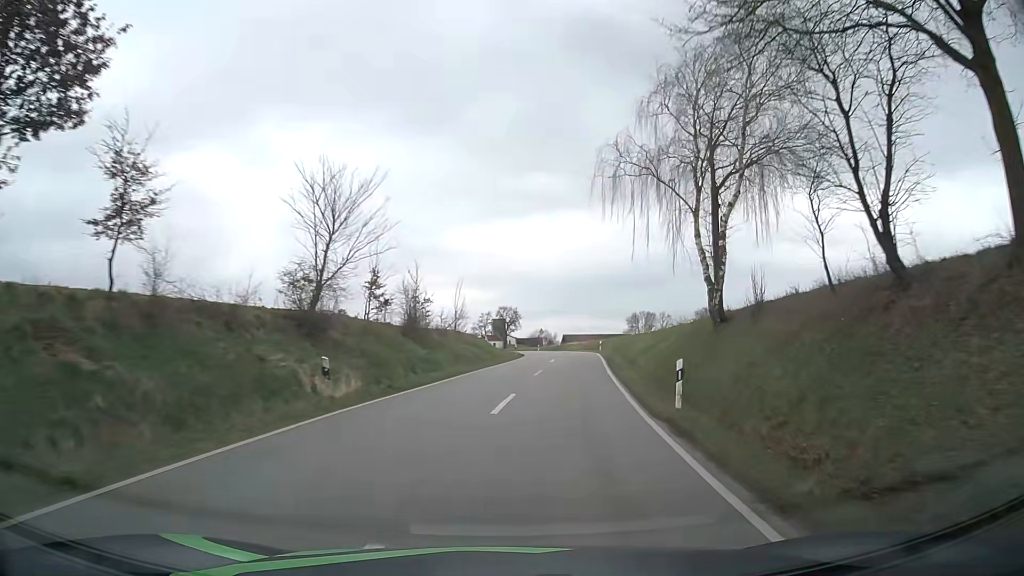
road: tertiary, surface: asphalt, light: Day
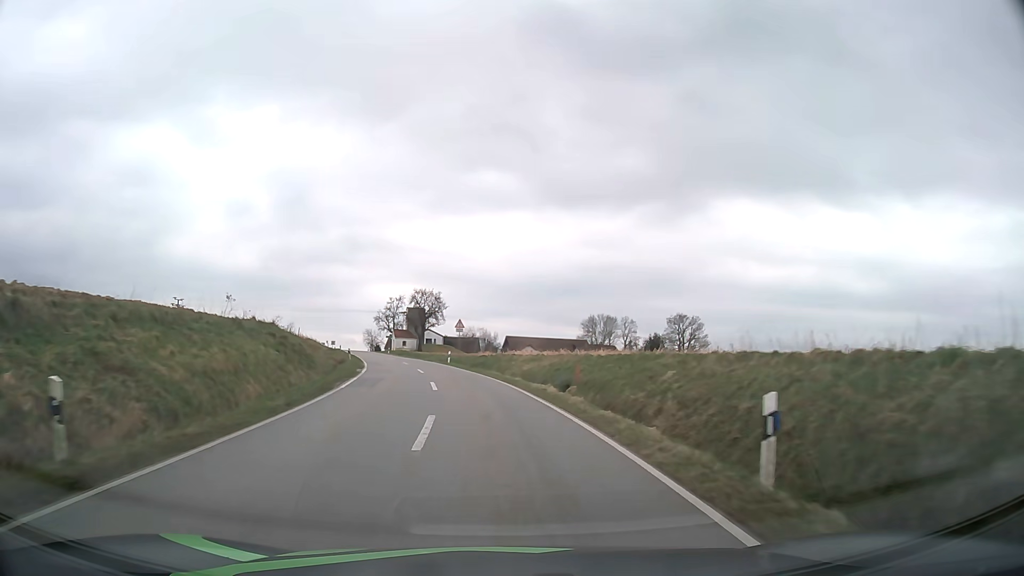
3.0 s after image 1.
(+5.7, +51.1) m; +6°
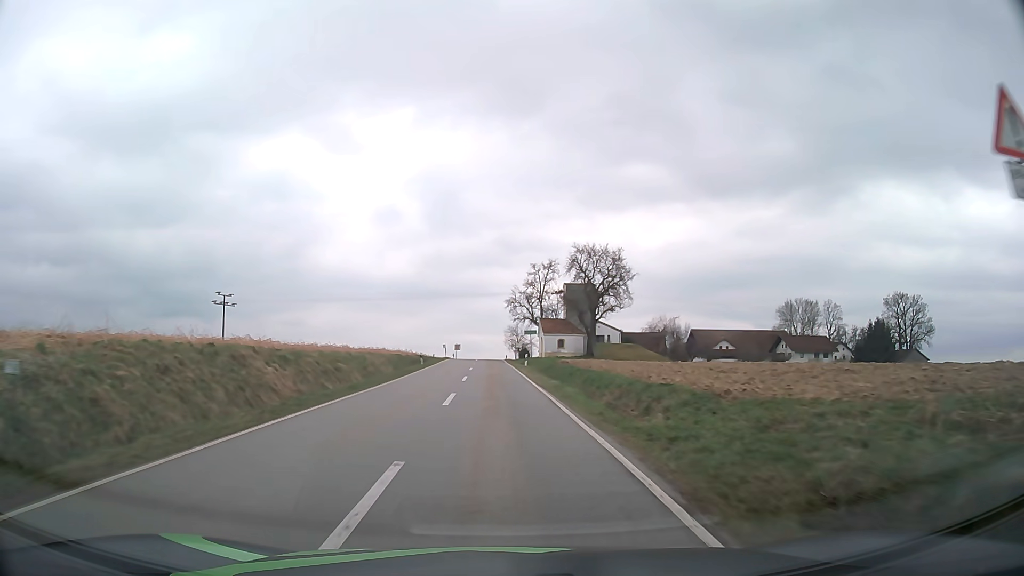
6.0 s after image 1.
(-6.8, +52.1) m; -14°
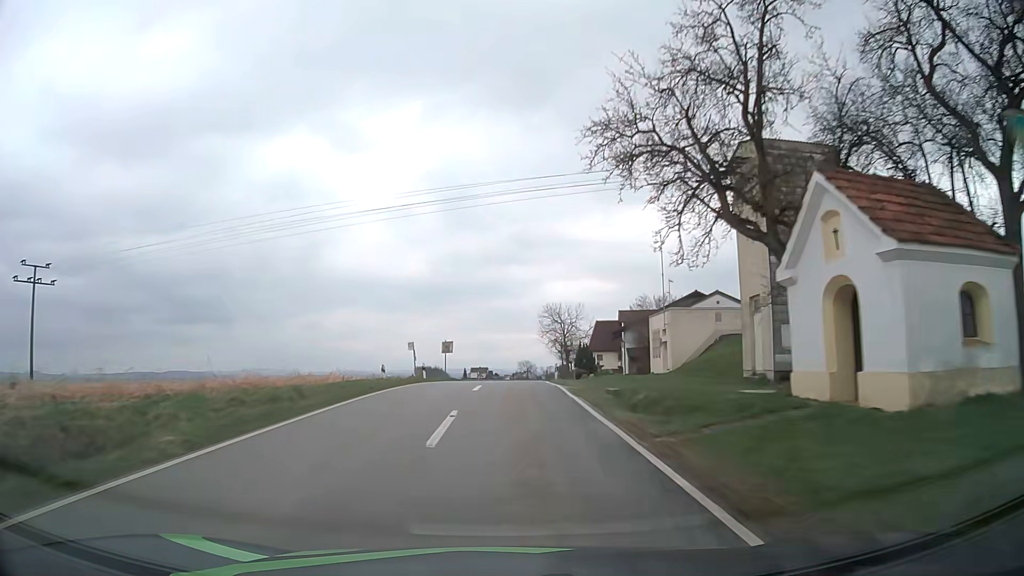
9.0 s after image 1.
(-1.7, +54.5) m; -2°
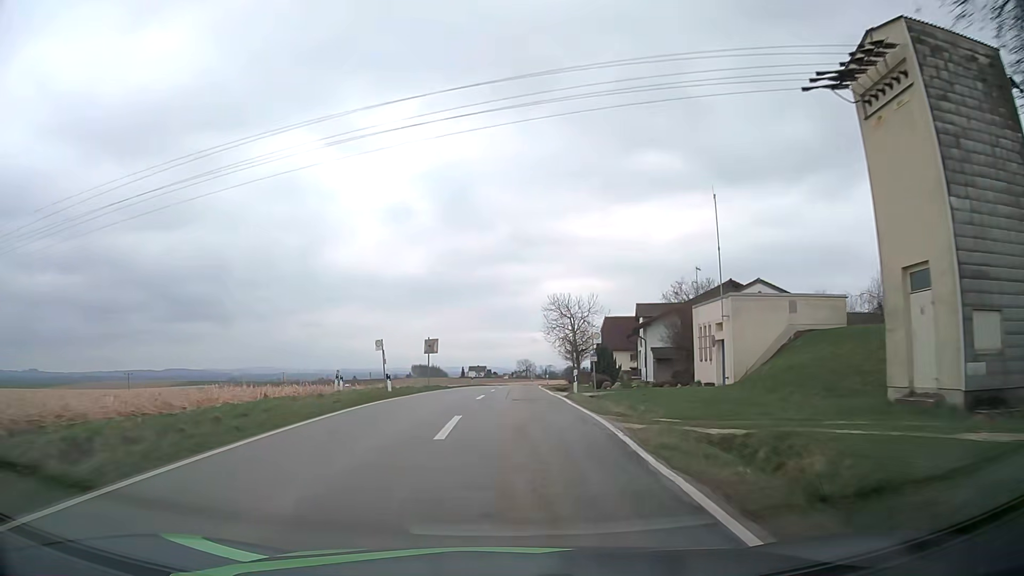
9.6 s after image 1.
(0.0, +10.5) m; 0°
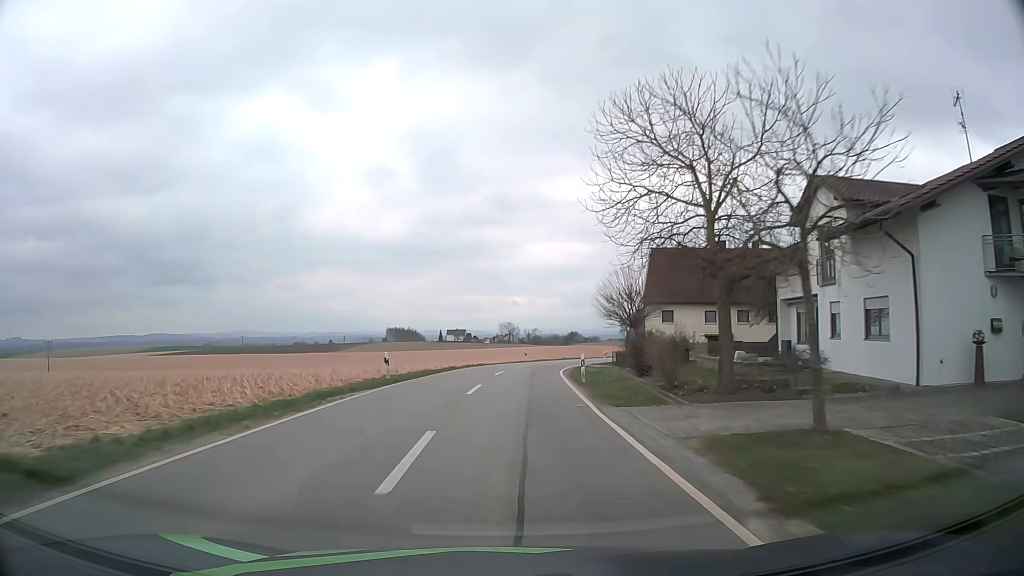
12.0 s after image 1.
(+0.5, +39.3) m; +1°
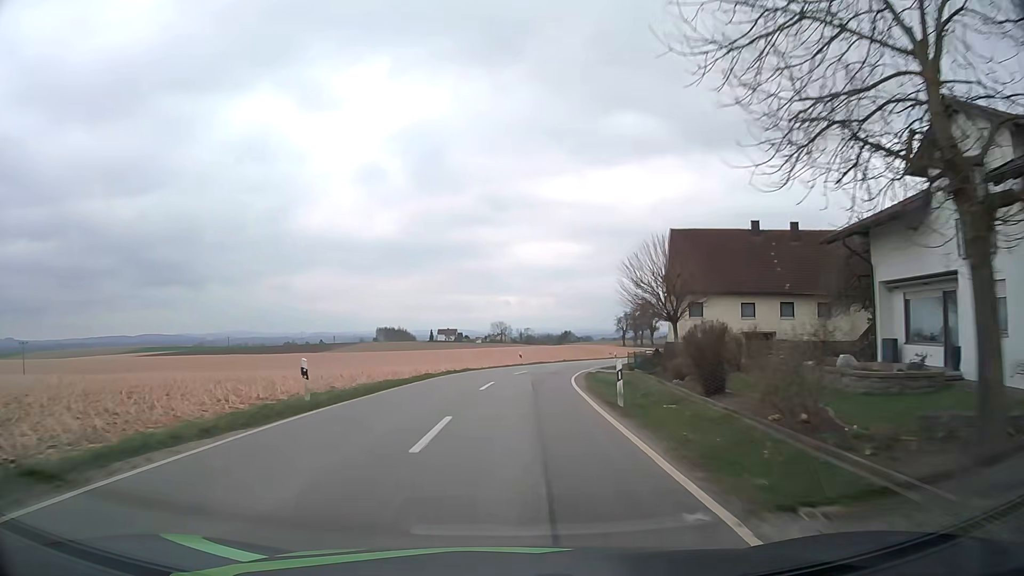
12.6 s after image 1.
(+0.1, +9.4) m; 0°
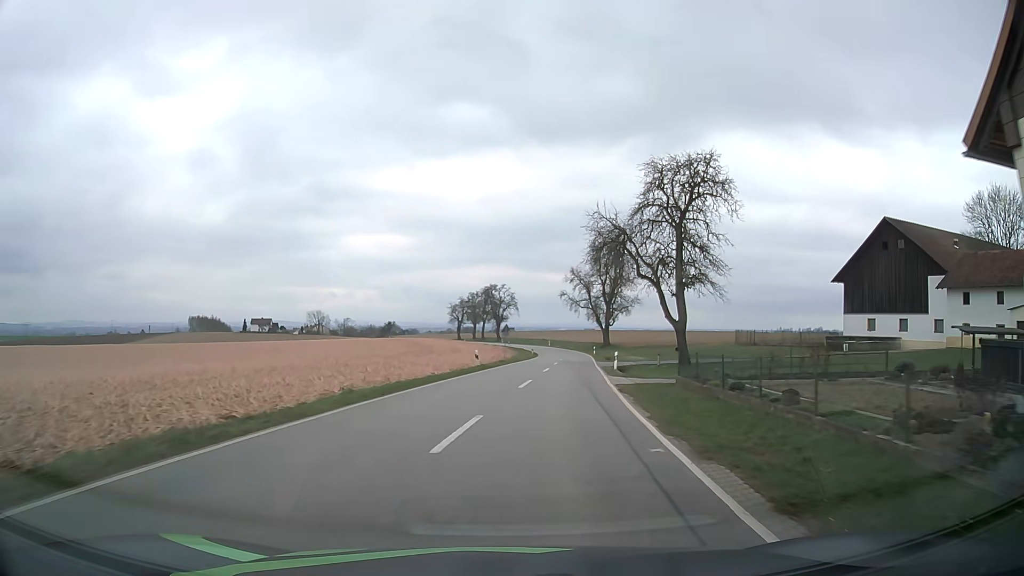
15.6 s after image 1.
(+4.8, +46.7) m; +14°
(0, +10) (+1, +20) (+3, +30) (+4, +40) (+5, +50) (+6, +60) (+8, +70) (+8, +80) (+9, +90) (+8, +100) m
